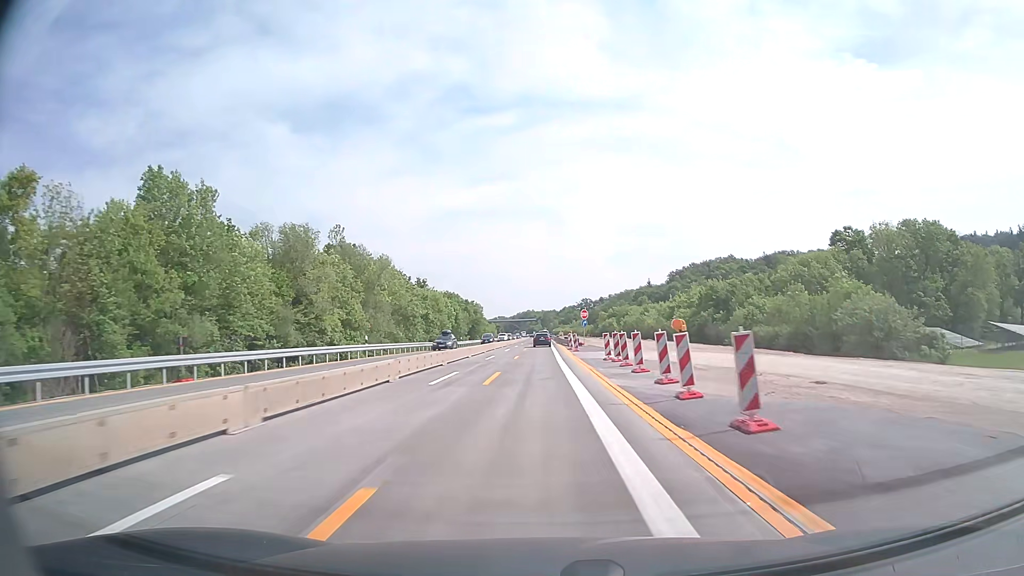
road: motorway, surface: concrete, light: Day
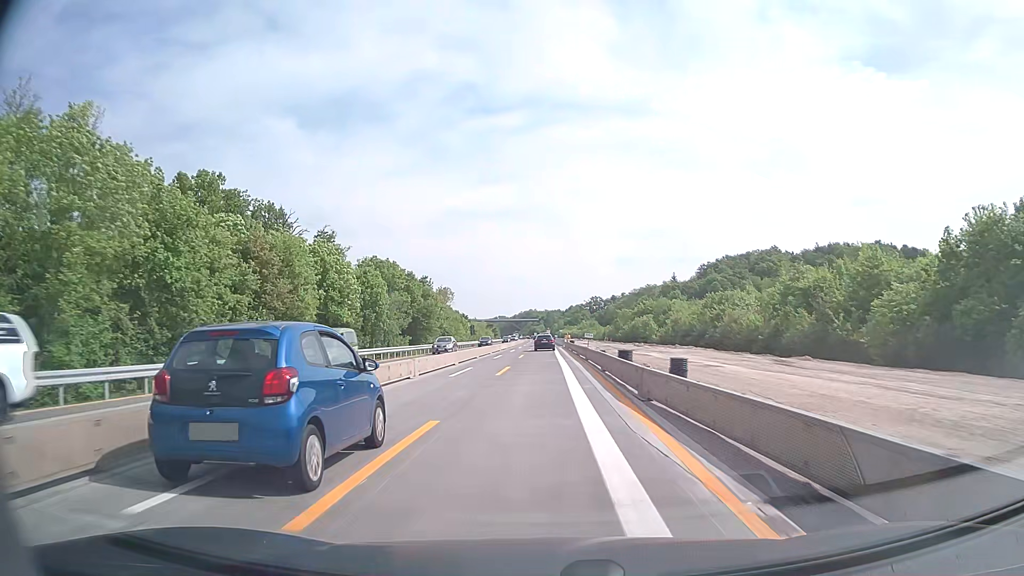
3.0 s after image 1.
(+0.1, +67.1) m; 0°
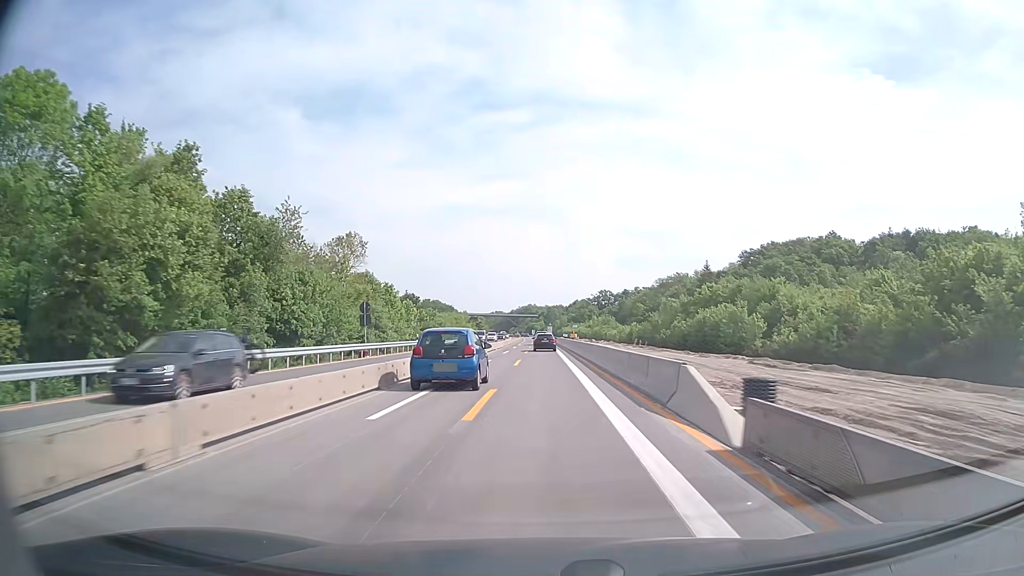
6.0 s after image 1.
(-0.1, +65.7) m; 0°
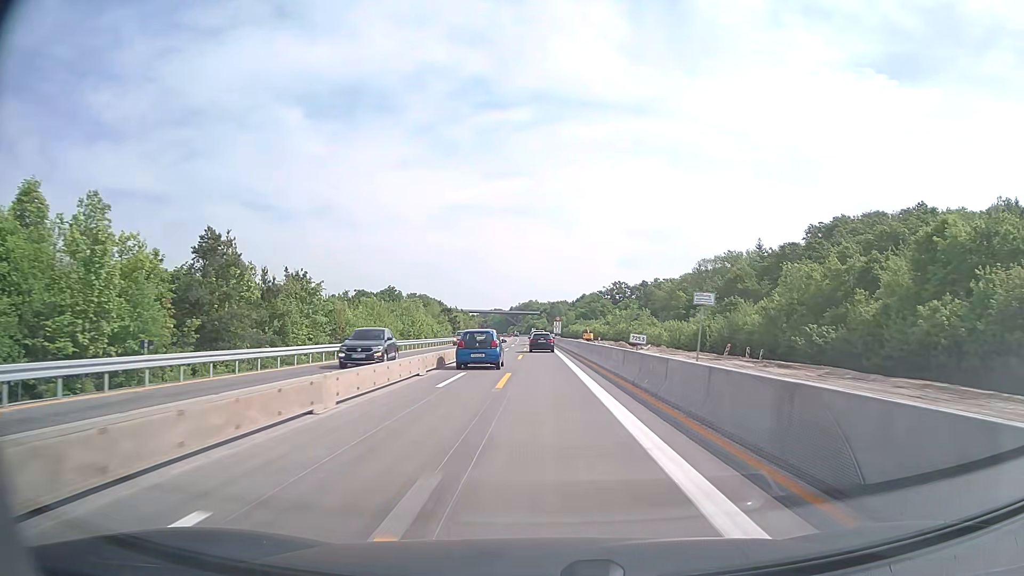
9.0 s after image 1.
(-0.2, +65.3) m; 0°
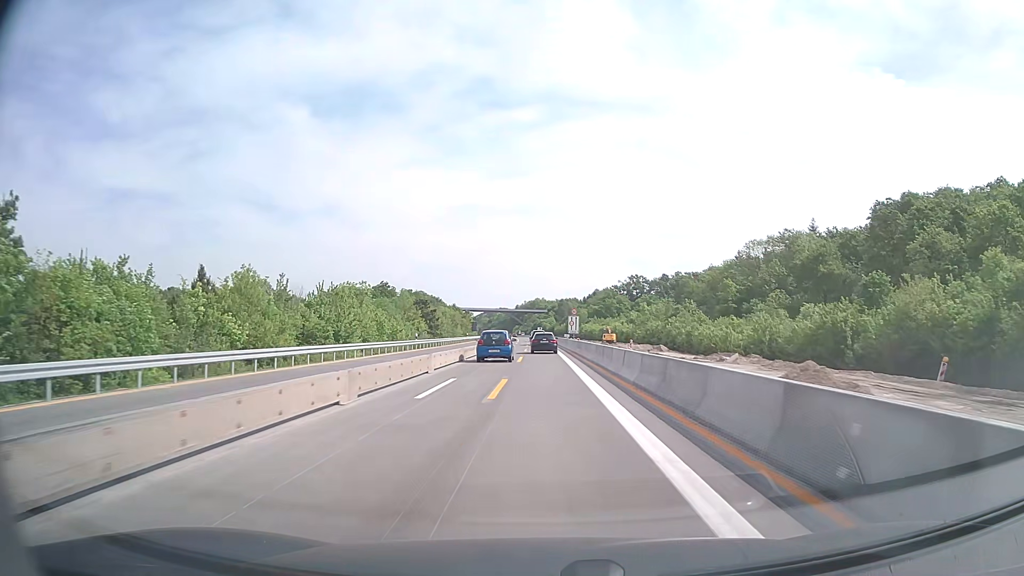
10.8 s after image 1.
(-0.2, +38.5) m; -1°
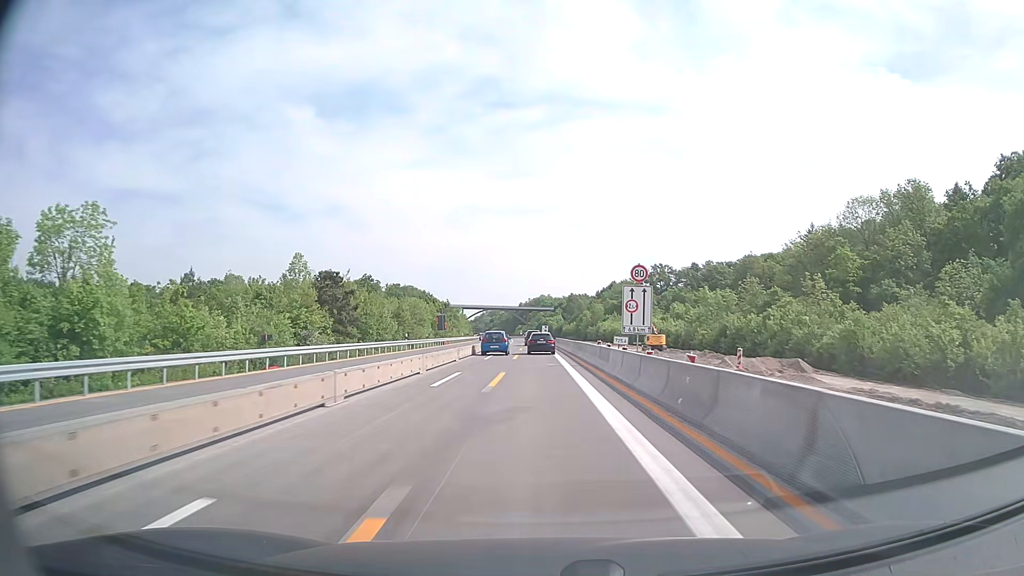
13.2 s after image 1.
(-0.1, +50.4) m; 0°
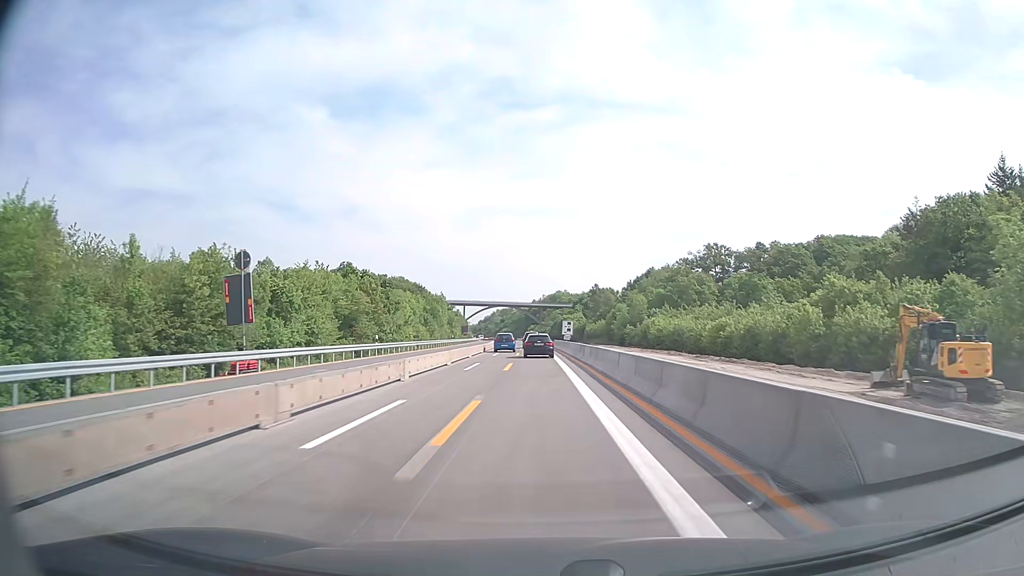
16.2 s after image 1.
(-0.7, +63.2) m; -1°
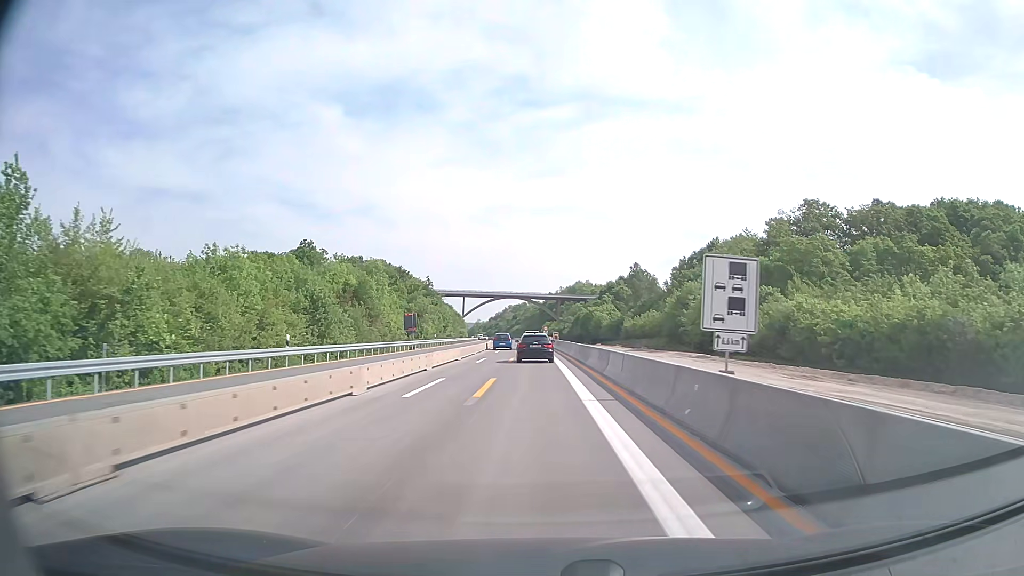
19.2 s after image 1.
(-0.8, +65.1) m; -1°
(0, +10) (0, +20) (0, +30) (-1, +40) (-1, +50) (-1, +60) (-1, +70) (-2, +80) (-2, +90) (-3, +100) m
